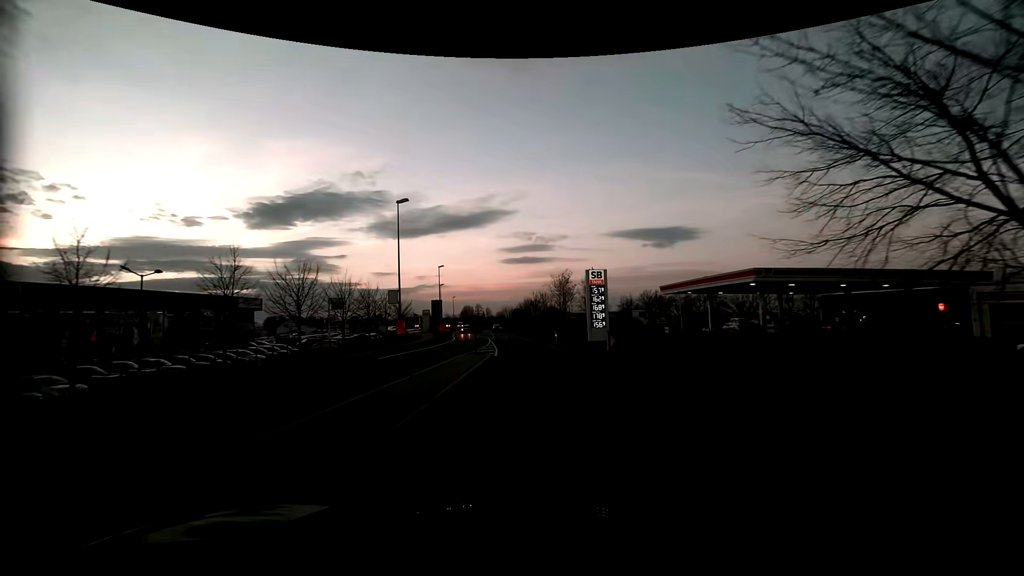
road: primary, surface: asphalt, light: Sunrise
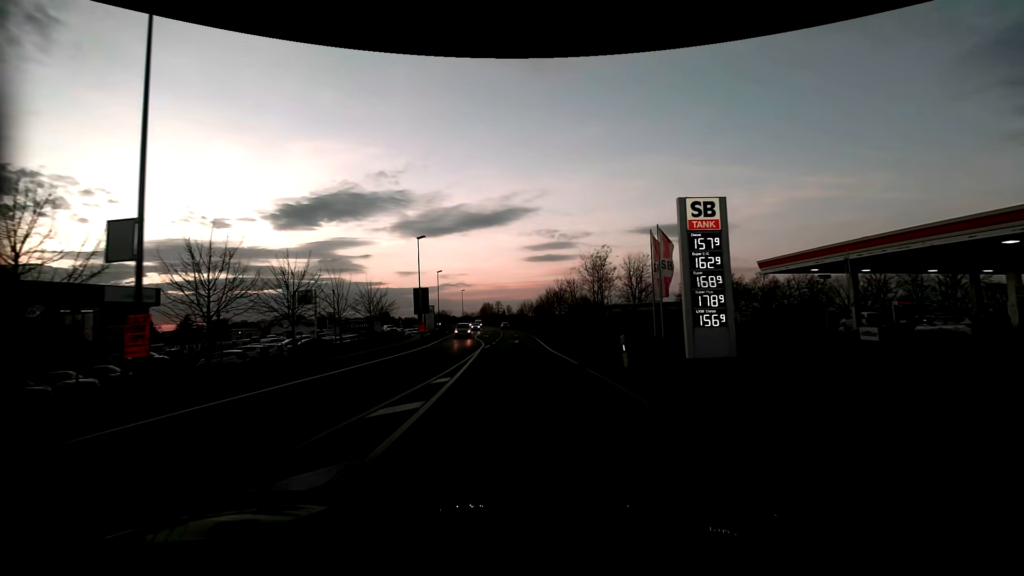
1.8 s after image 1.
(-0.4, +23.8) m; -2°
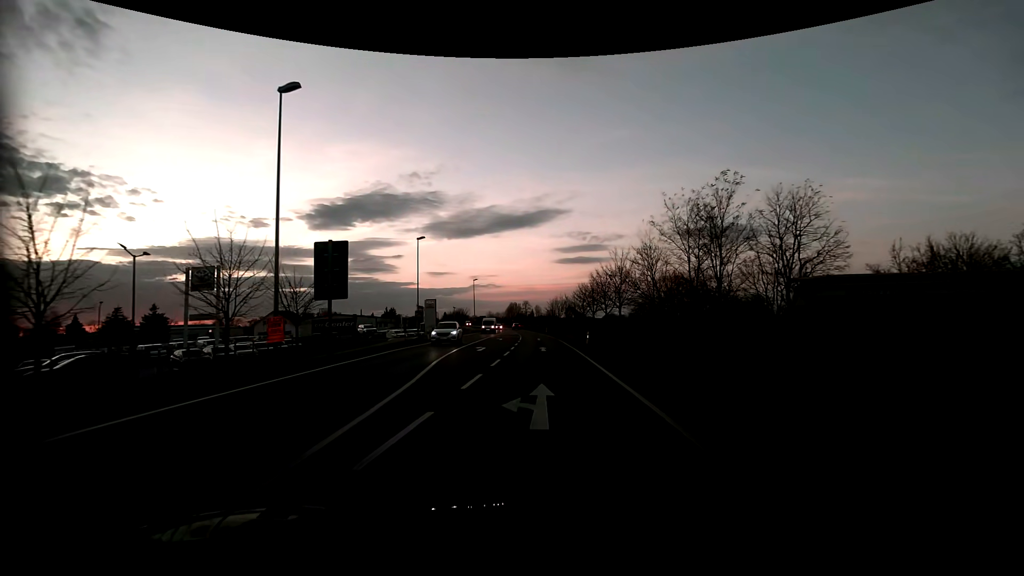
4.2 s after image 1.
(-1.4, +31.9) m; -4°
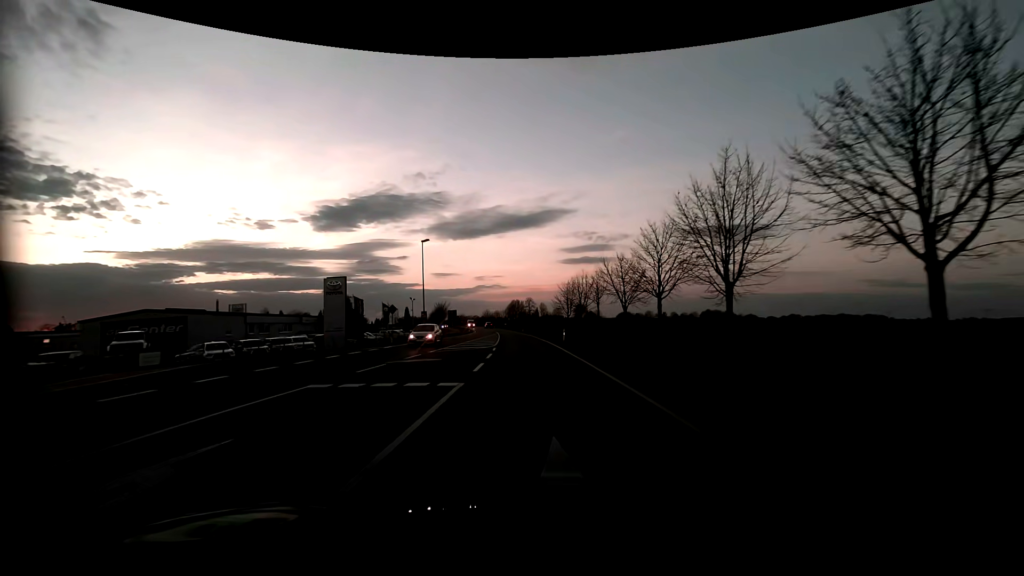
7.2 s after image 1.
(-0.1, +46.5) m; -1°
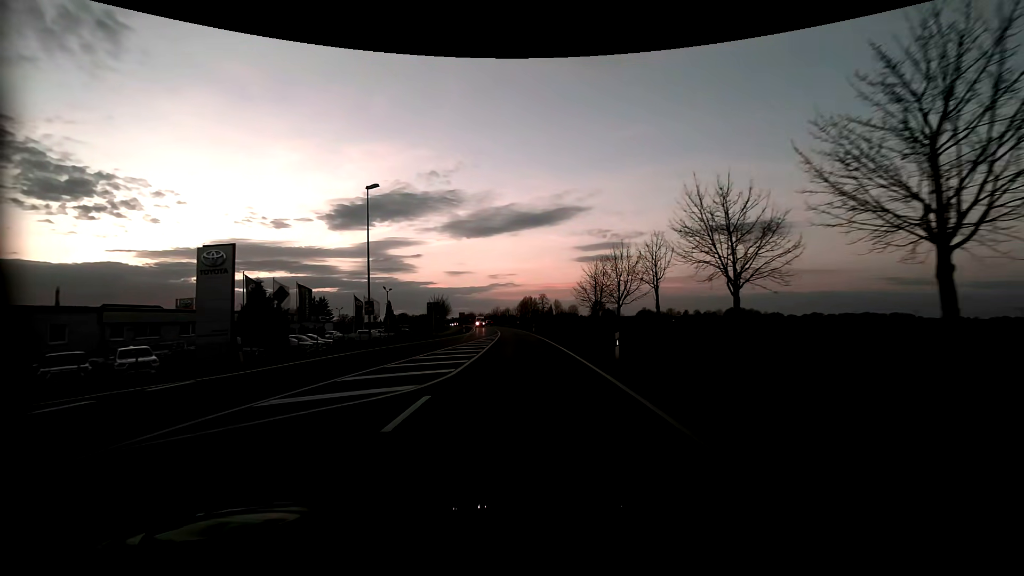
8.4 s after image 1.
(-0.2, +20.0) m; -1°
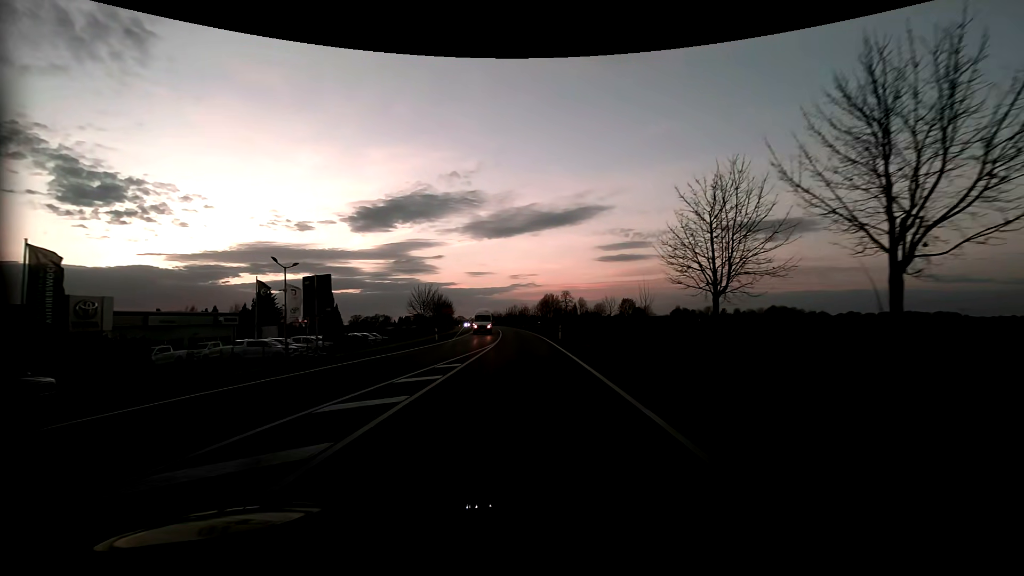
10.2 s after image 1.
(-0.6, +29.1) m; -2°
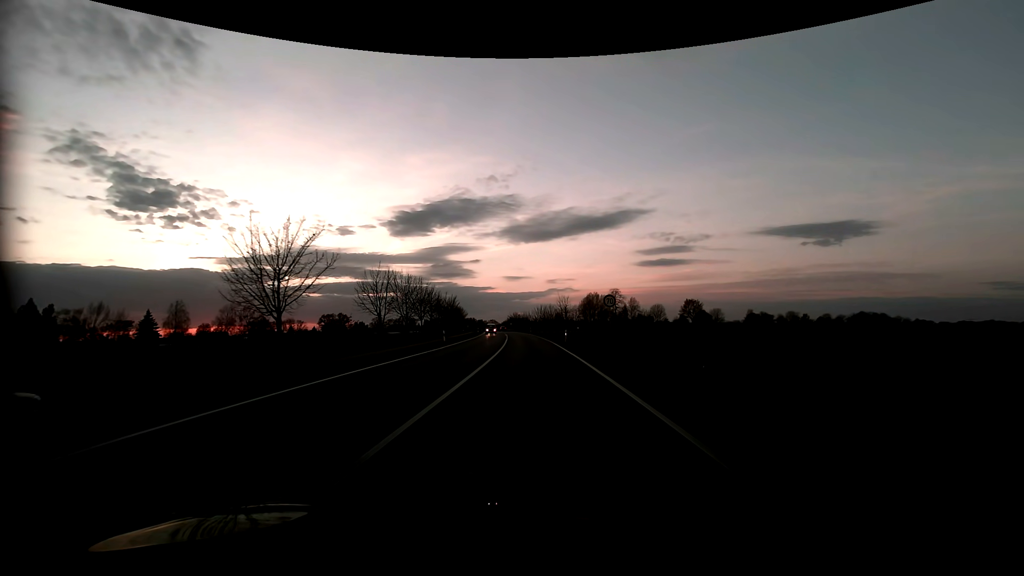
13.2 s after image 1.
(-2.2, +50.4) m; -5°
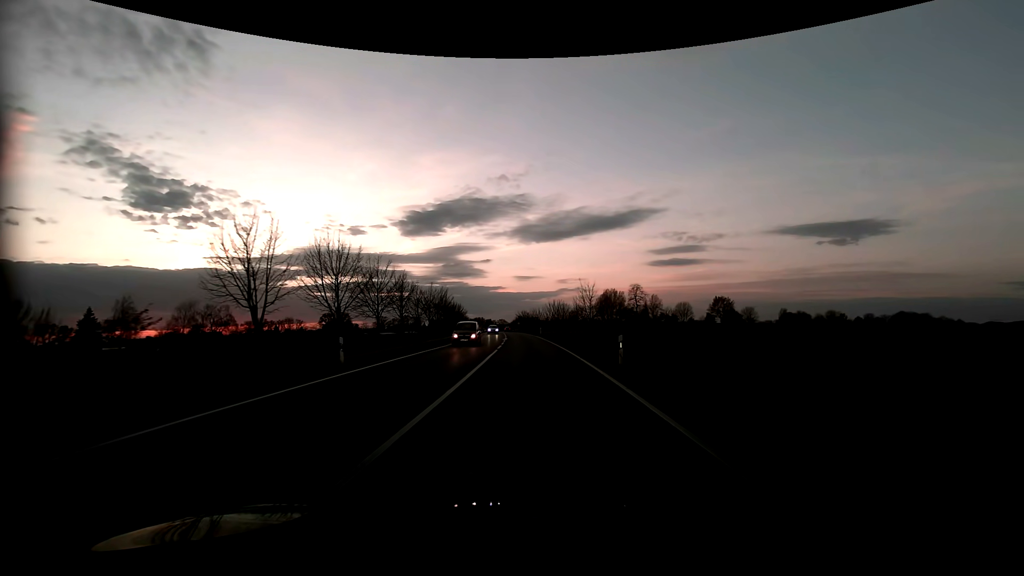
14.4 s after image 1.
(-0.3, +21.9) m; -1°
